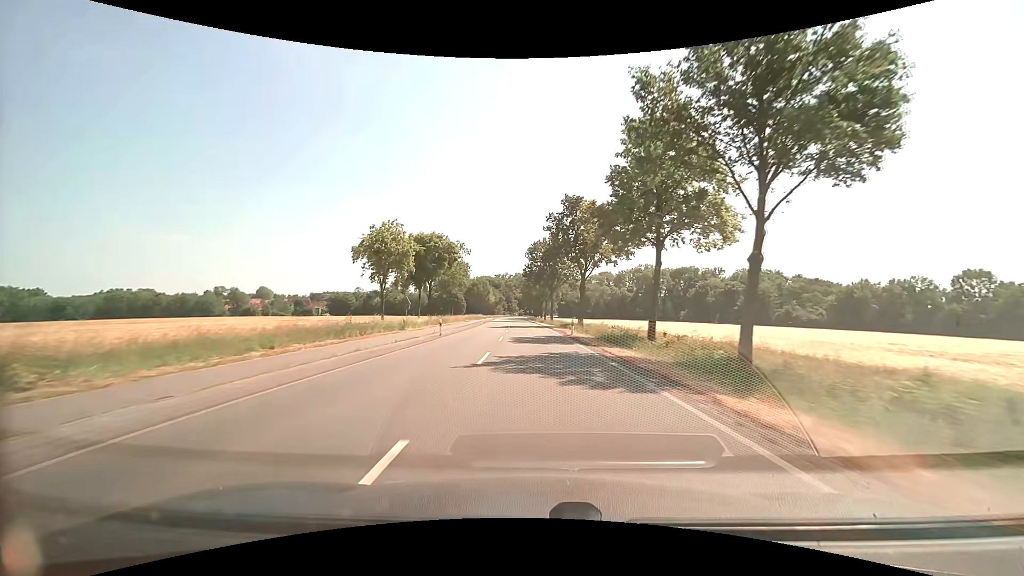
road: secondary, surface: asphalt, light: Day
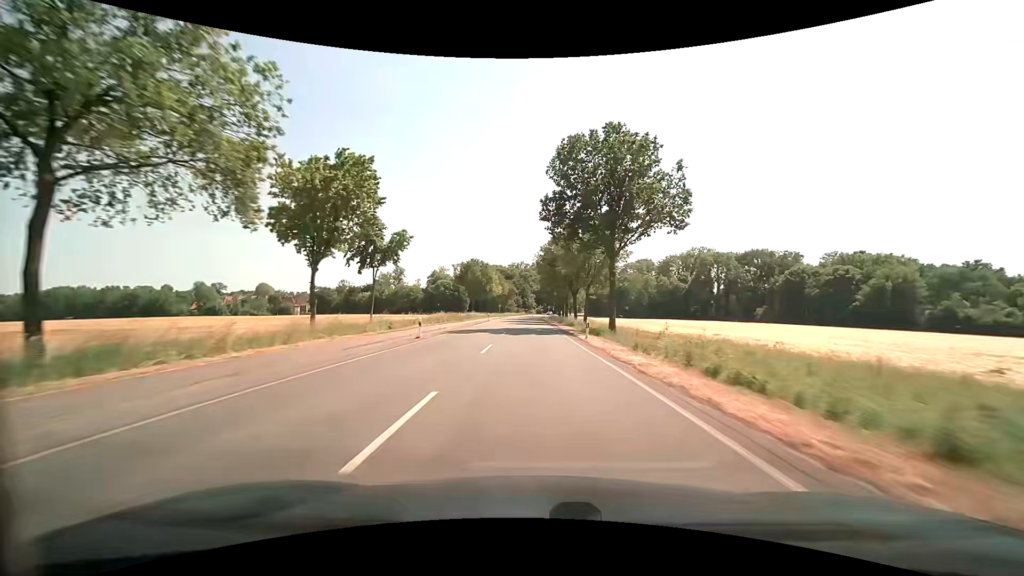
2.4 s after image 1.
(-1.1, +57.7) m; -2°
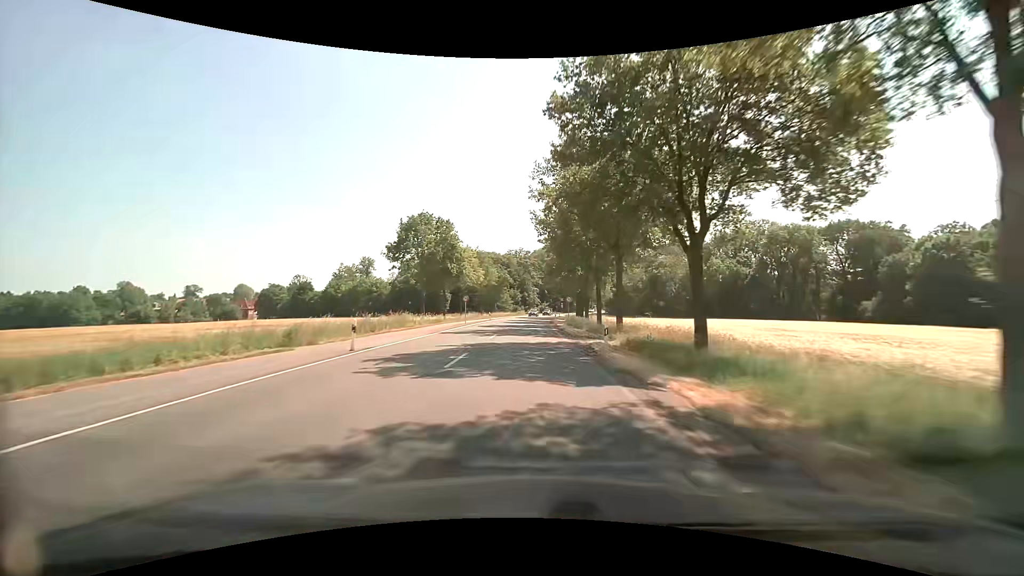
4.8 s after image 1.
(0.0, +52.9) m; 0°
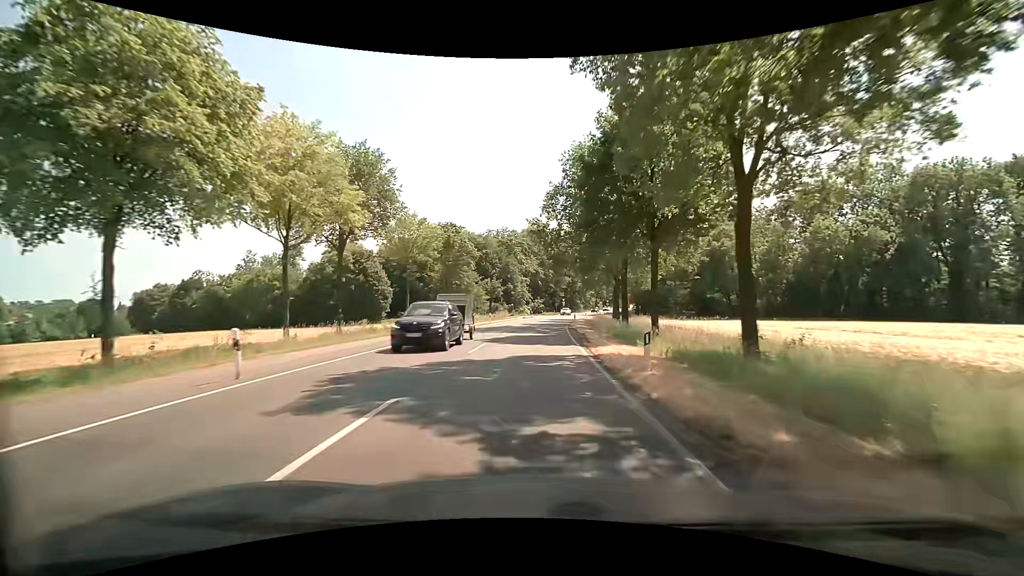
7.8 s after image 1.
(+0.2, +55.9) m; +1°
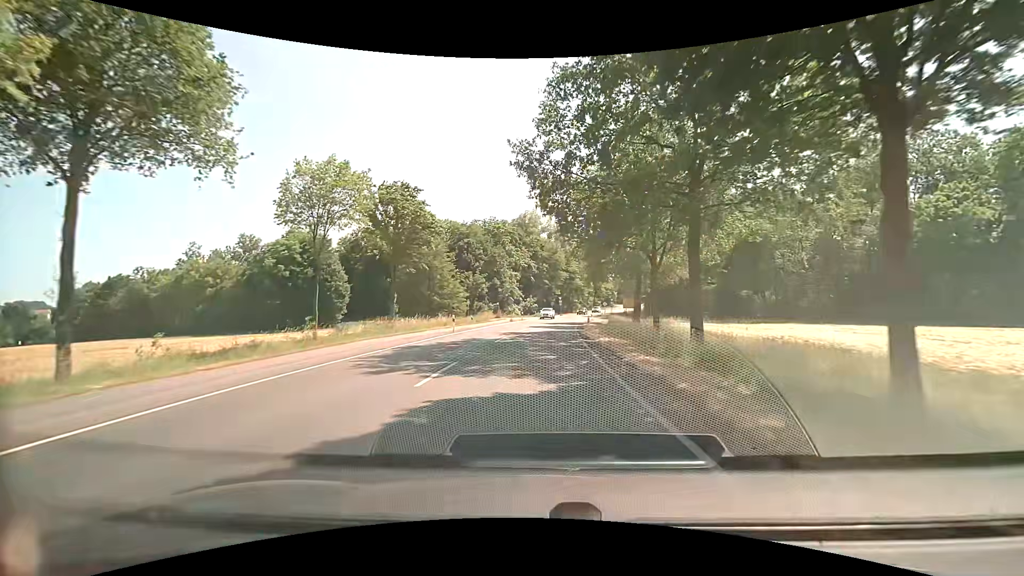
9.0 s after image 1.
(+0.1, +18.8) m; +1°
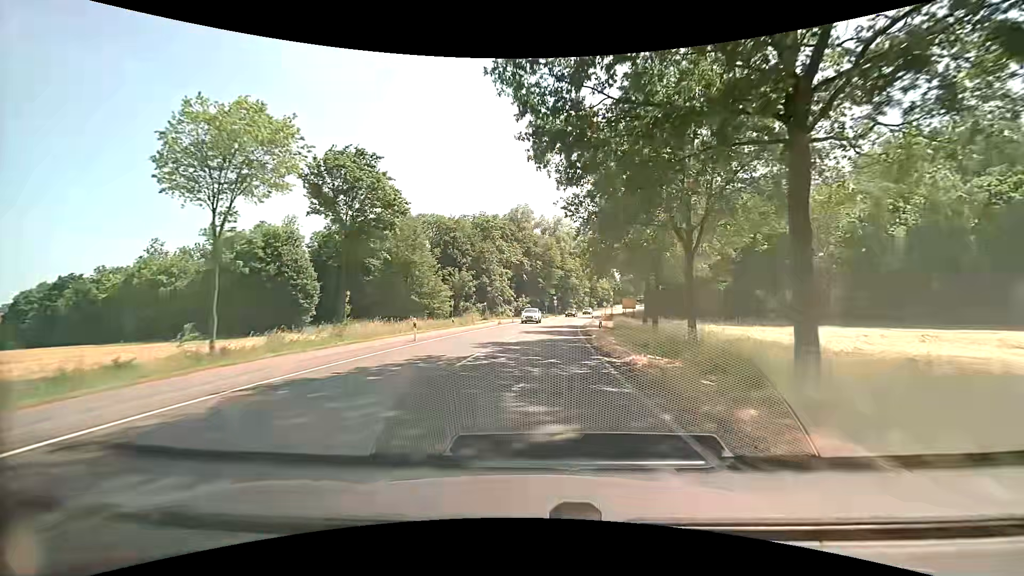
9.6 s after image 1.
(0.0, +8.7) m; 0°
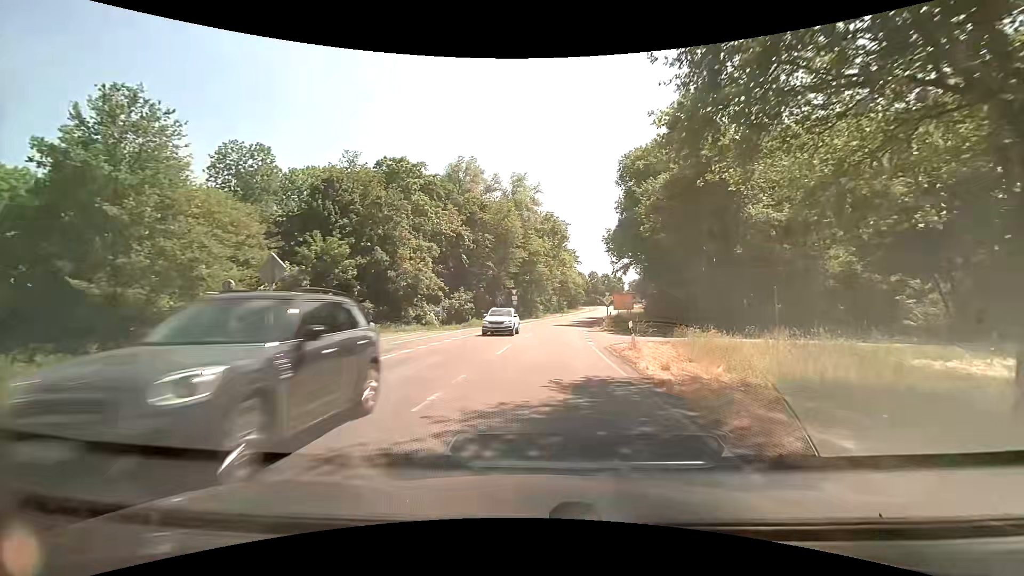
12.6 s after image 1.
(+1.8, +39.6) m; +5°
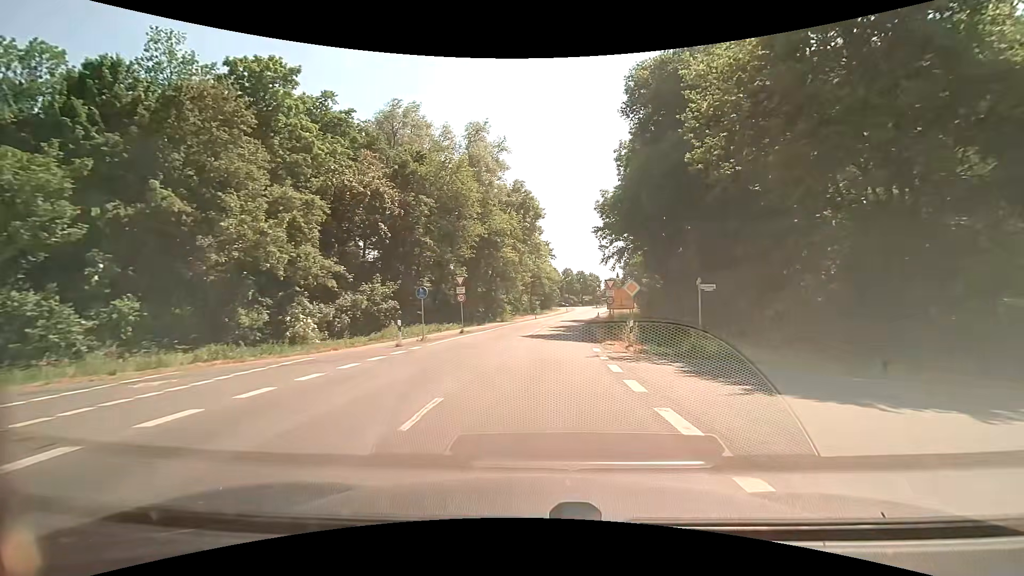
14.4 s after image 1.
(+0.5, +22.6) m; +3°
(0, +10) (+1, +20) (+1, +30) (+2, +40) (+3, +50) (+4, +60) (+6, +70) (+7, +80) (+8, +90) (+10, +99) m
